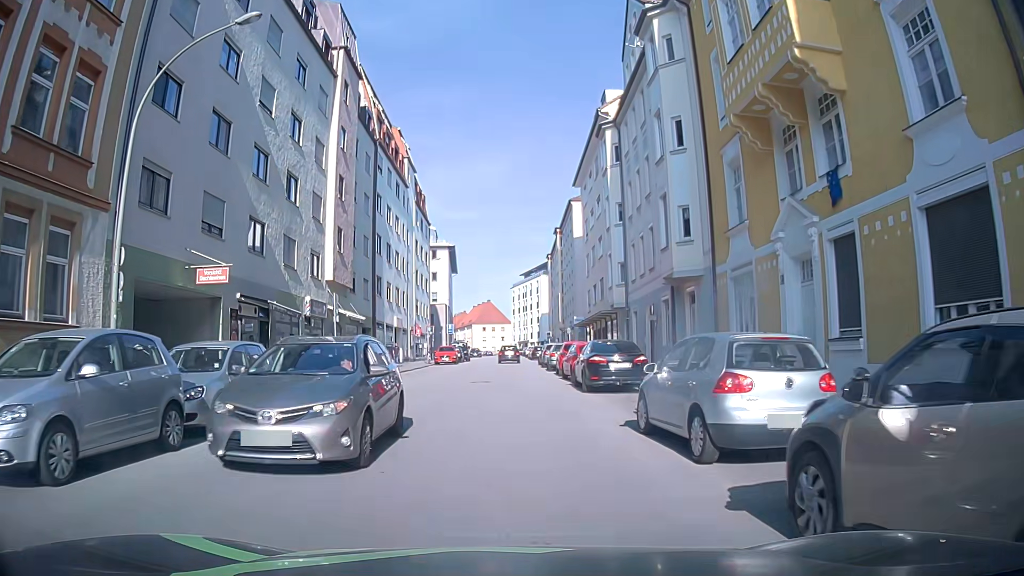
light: Day
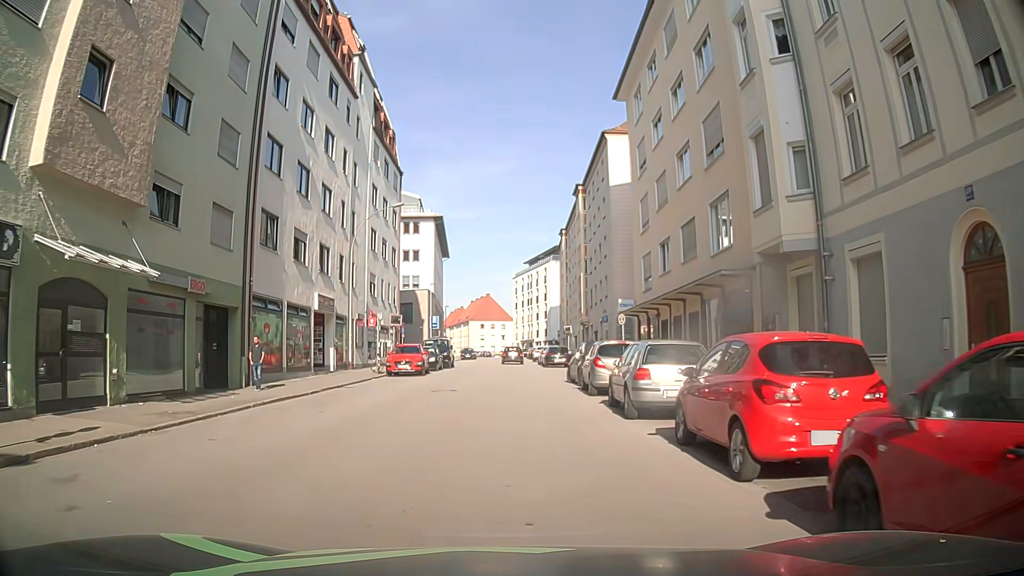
(-0.4, +22.3) m; -2°
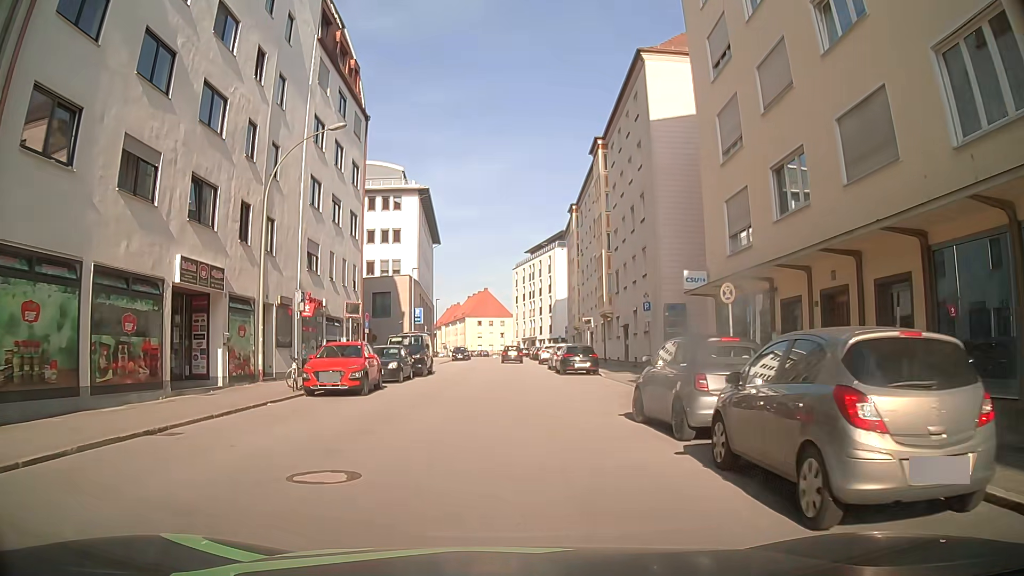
(+0.3, +13.4) m; +2°
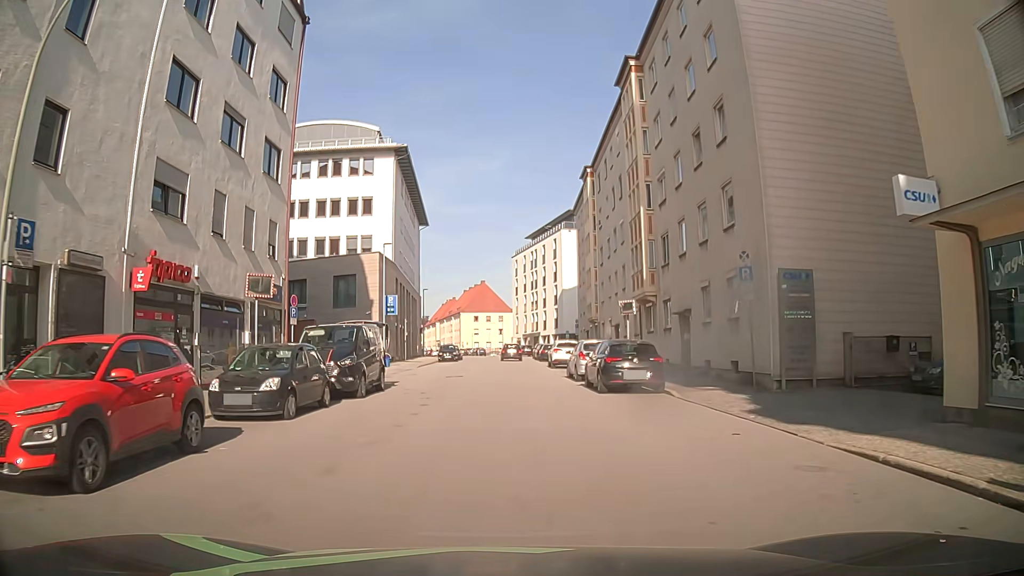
(-0.1, +13.4) m; -1°
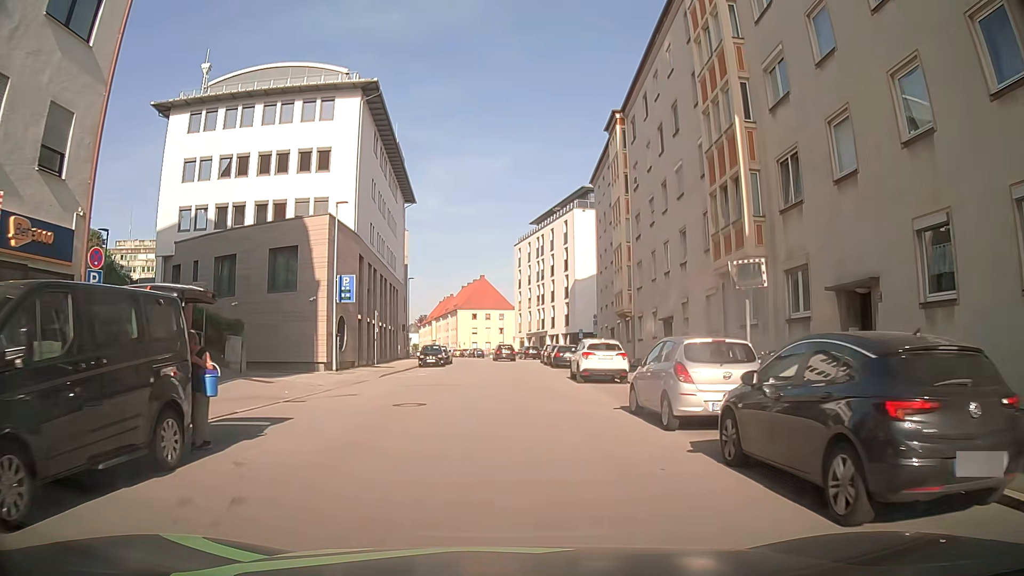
(0.0, +13.5) m; 0°
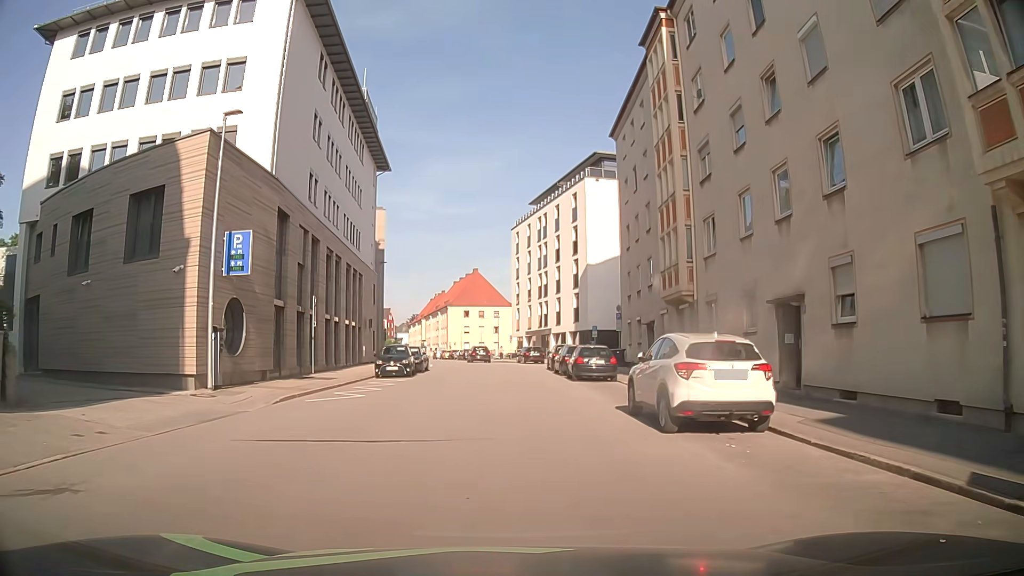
(0.0, +13.6) m; 0°
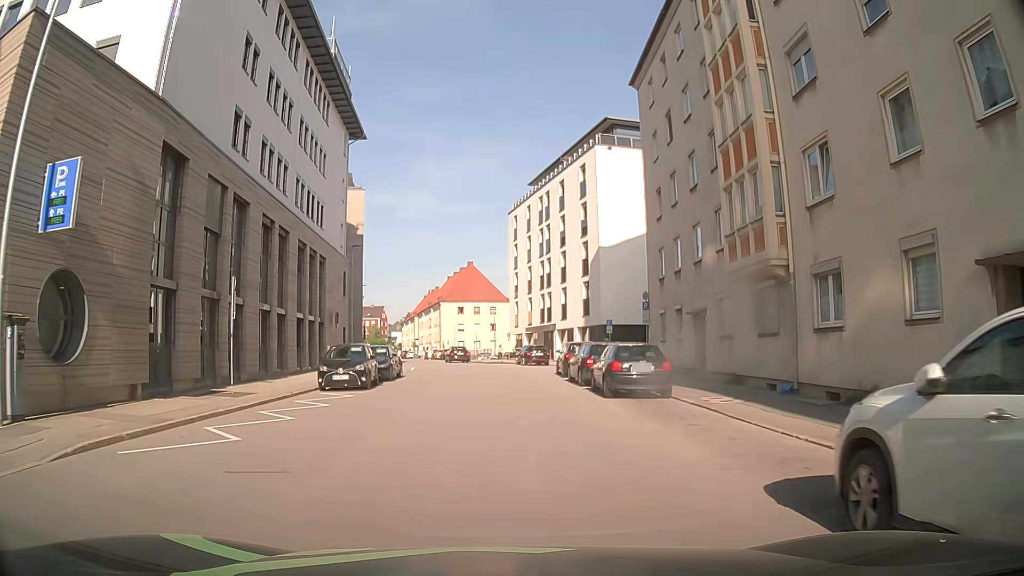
(+0.2, +9.1) m; +1°
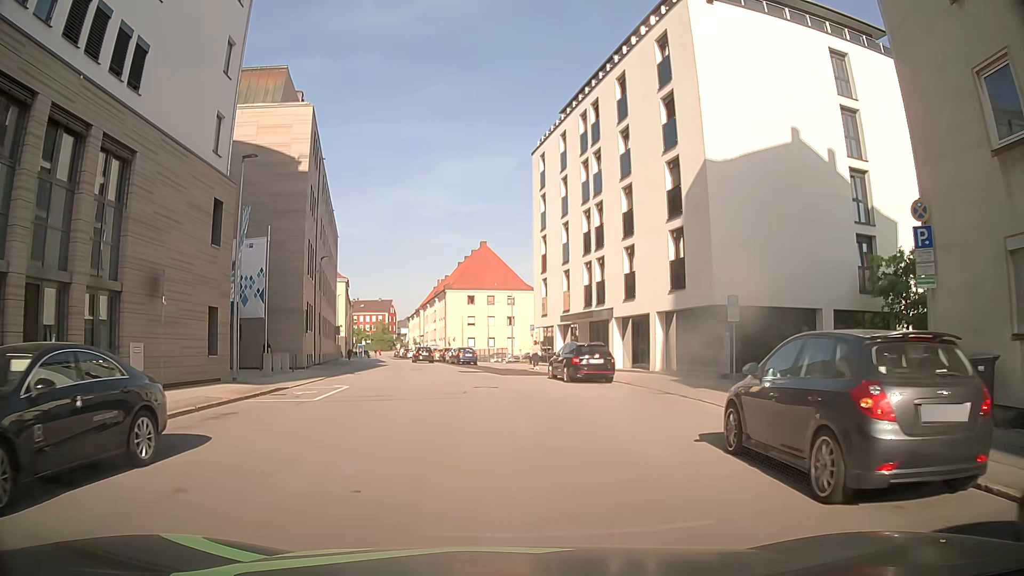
(-0.3, +22.6) m; -1°
(0, +10) (-1, +20) (-3, +30) (-5, +40) (-7, +49) (-9, +59) (-11, +69) (-13, +79) (-15, +89) (-17, +98) m
